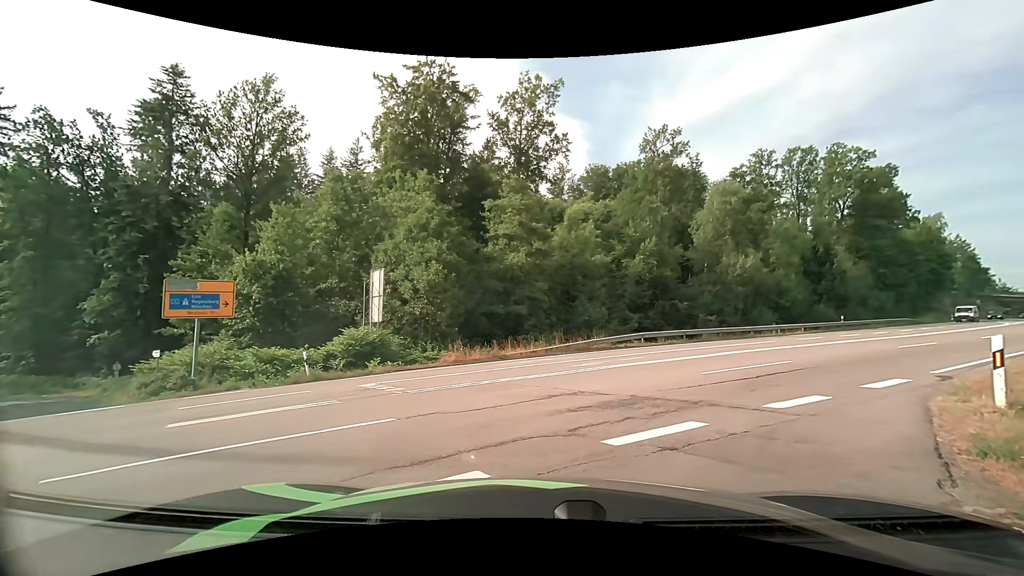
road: residential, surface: asphalt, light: Day
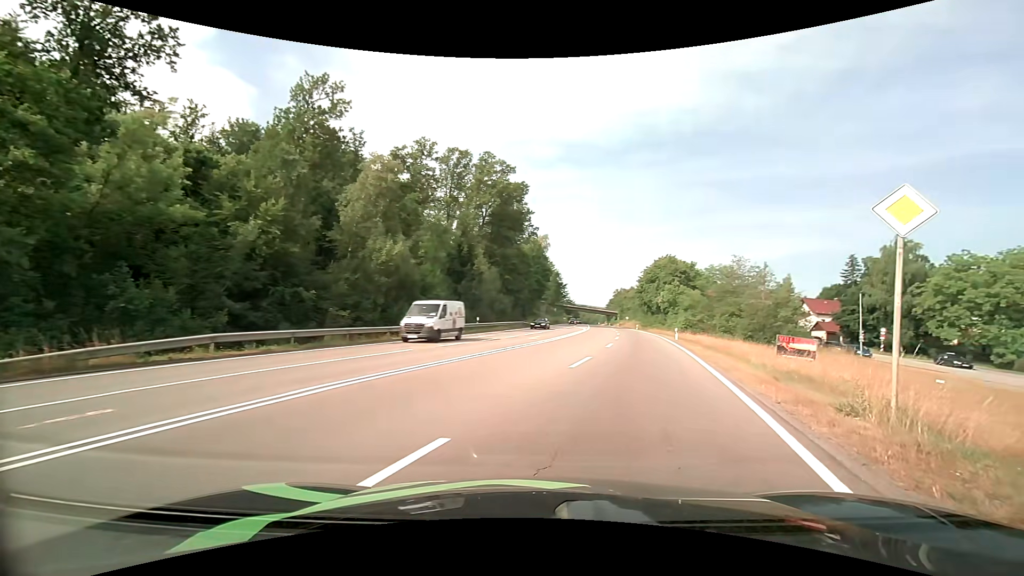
(+3.4, +10.8) m; +39°
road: secondary
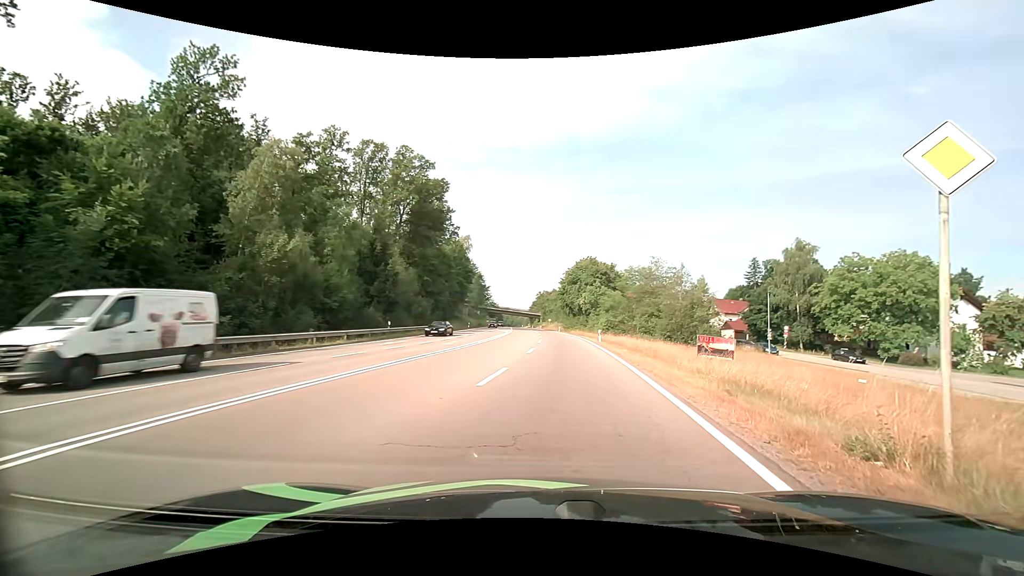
(+0.2, +3.3) m; +8°
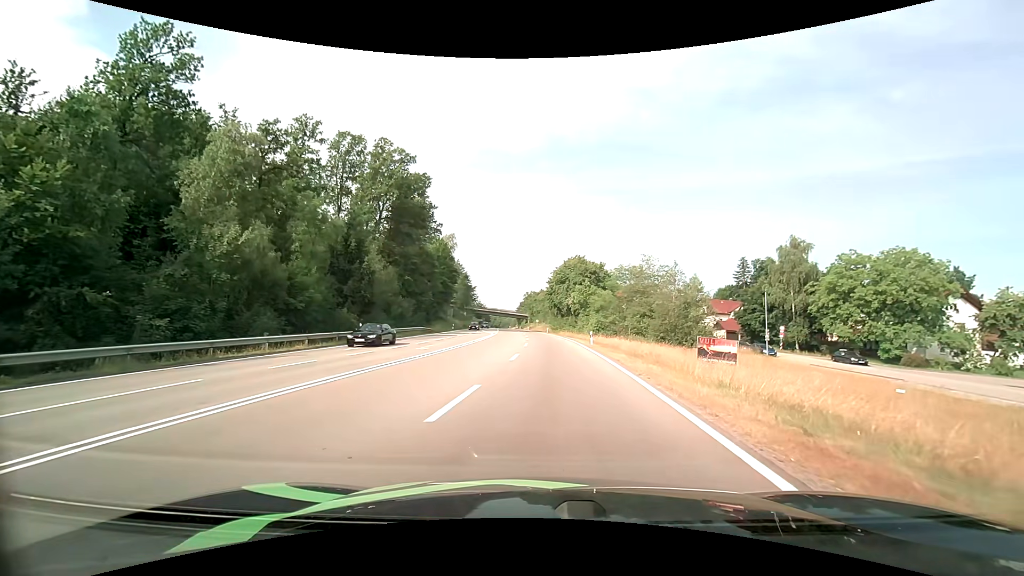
(+0.1, +3.6) m; +1°
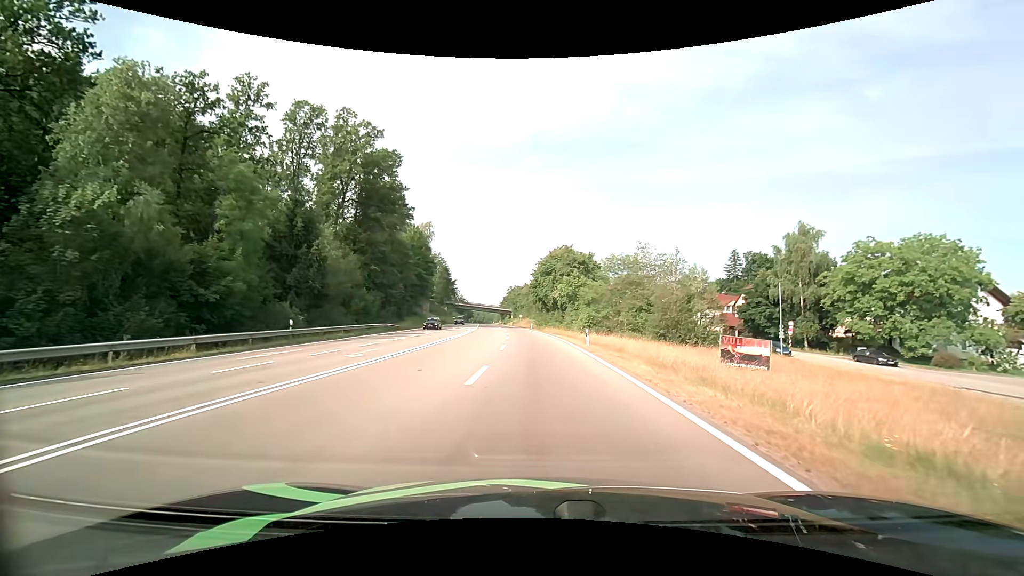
(+0.1, +8.1) m; +2°
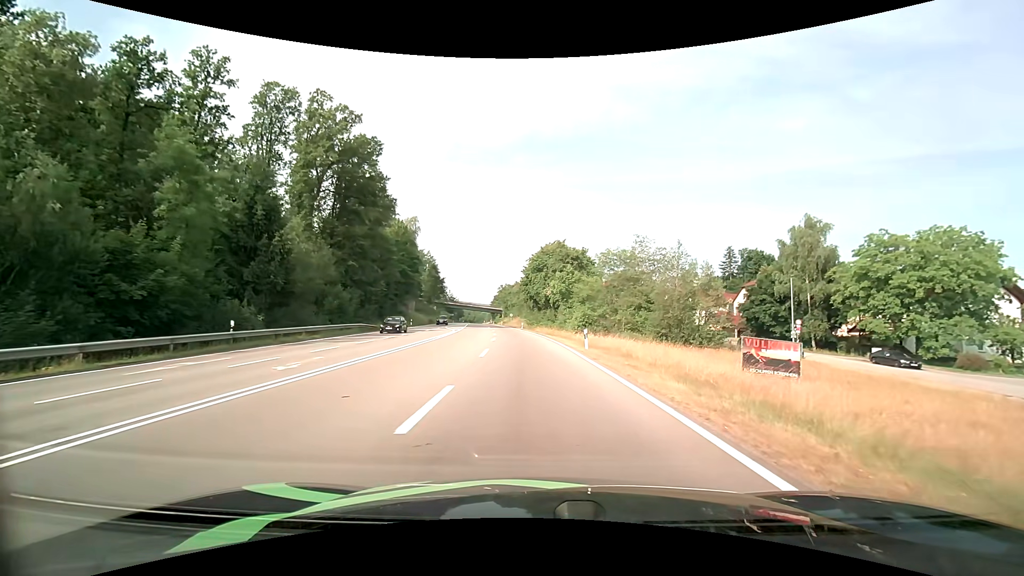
(0.0, +4.6) m; +1°
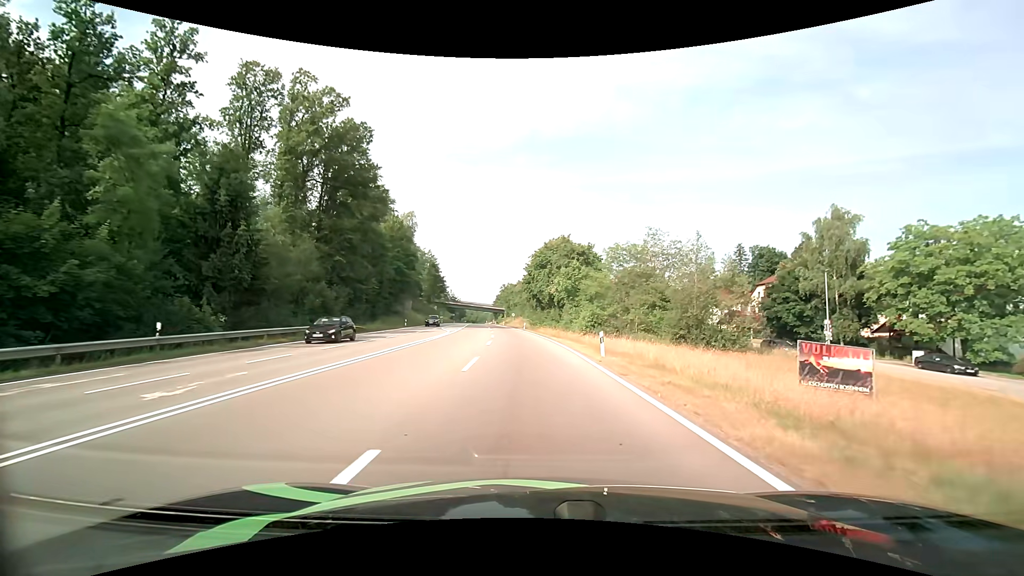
(0.0, +5.0) m; 0°
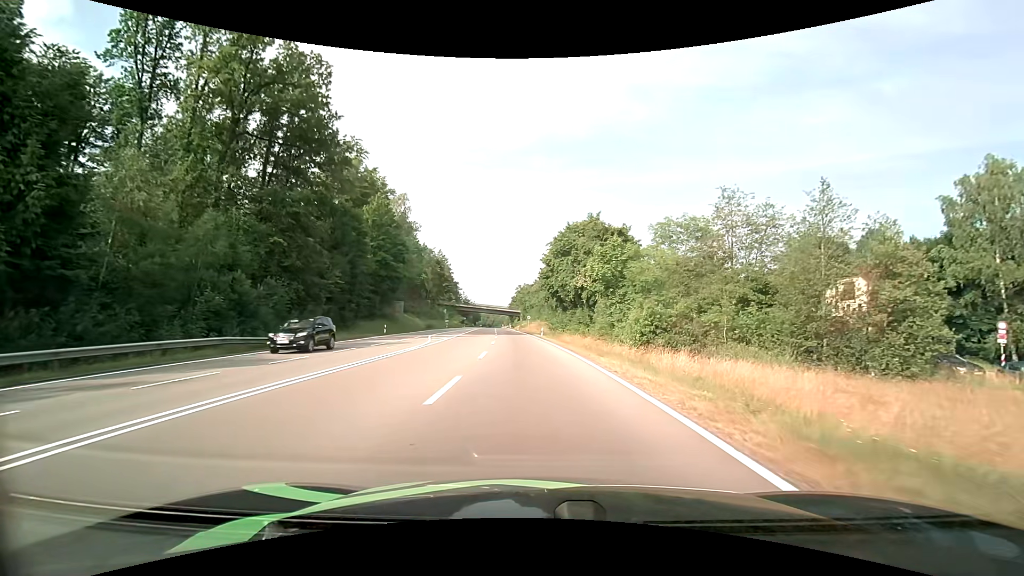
(-0.3, +17.3) m; -2°
(0, +10) (0, +20) (-1, +30) (-2, +40) (-2, +50) (-3, +60) (-4, +70) (-5, +80) (-6, +90) (-6, +100) m
